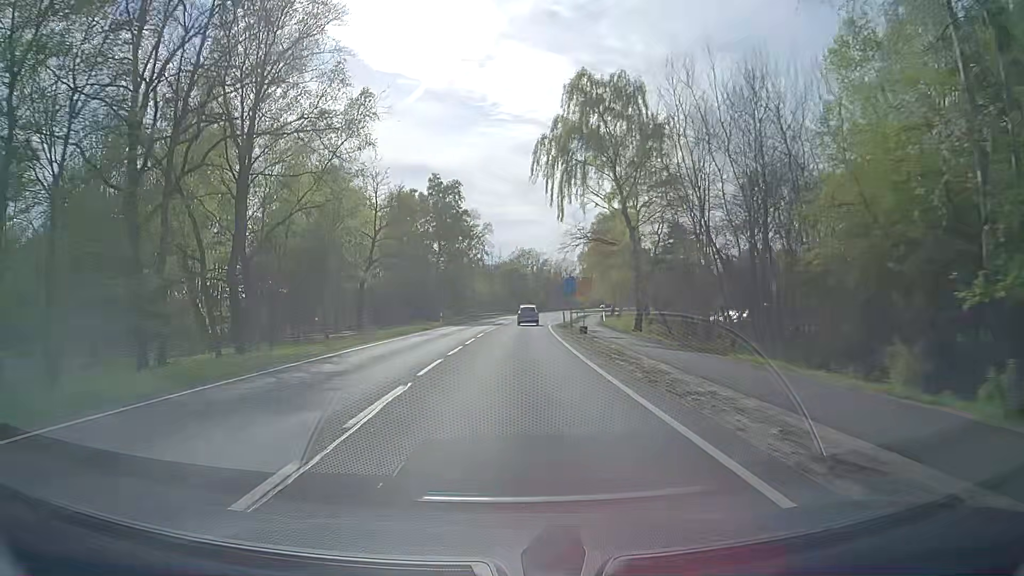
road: primary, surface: asphalt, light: Day
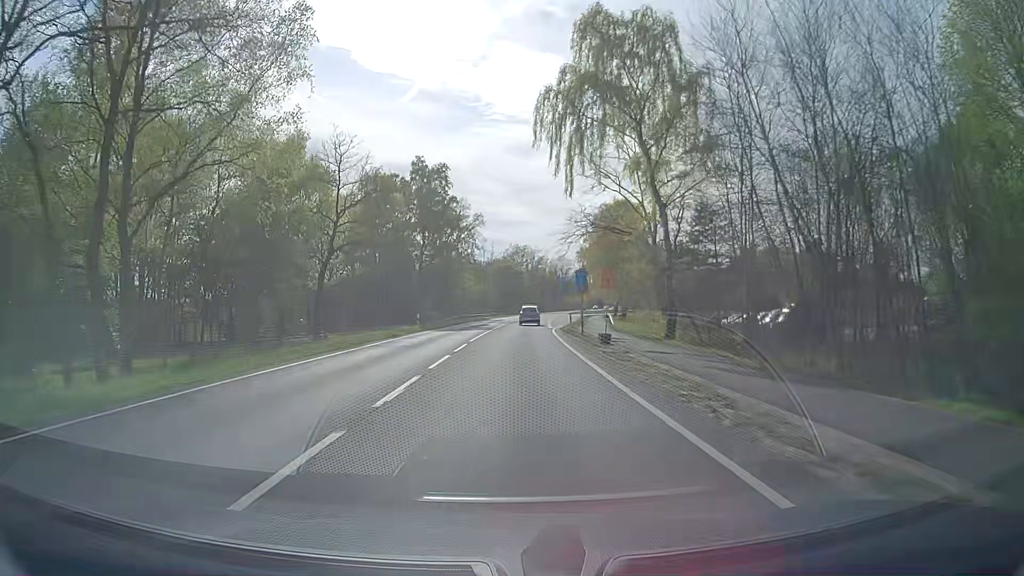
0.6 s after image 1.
(+0.1, +10.4) m; +1°
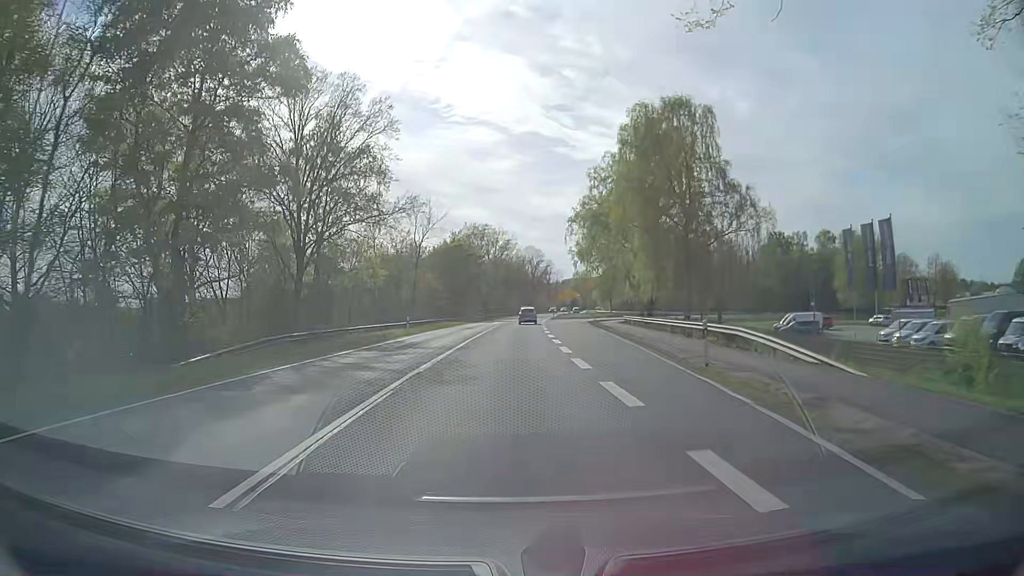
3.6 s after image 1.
(+1.6, +50.9) m; +4°
(0, +10) (0, +20) (0, +30) (+1, +40) (+1, +50) (+1, +60) (+2, +70) (+2, +80) (+3, +90) (+4, +100) m
